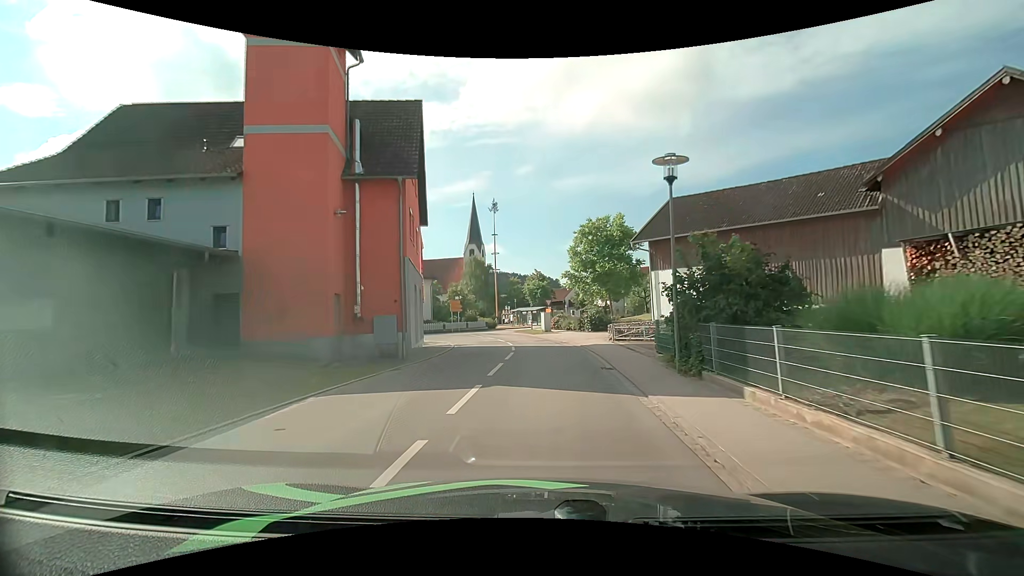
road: tertiary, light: Day
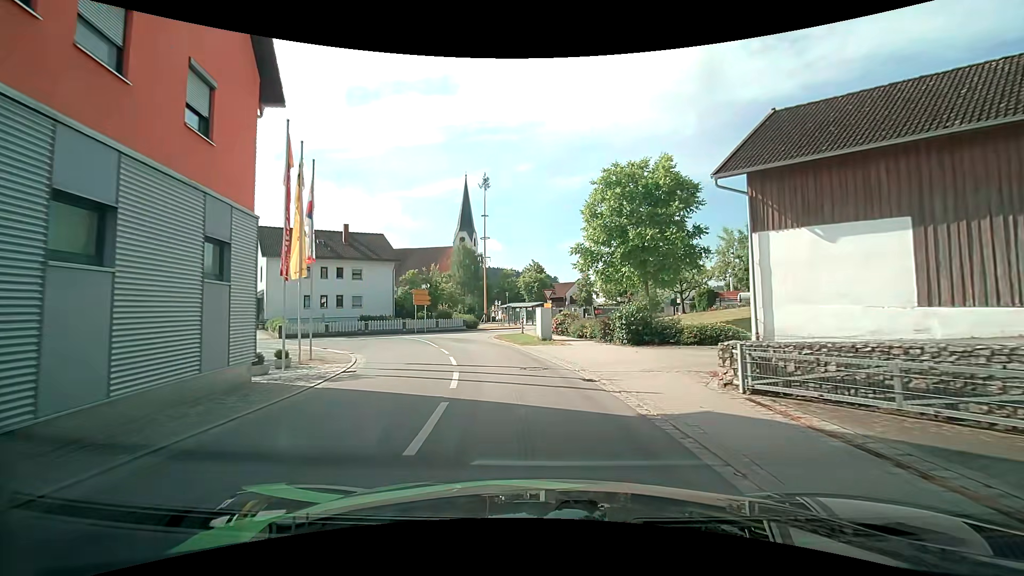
(+0.3, +15.4) m; +1°
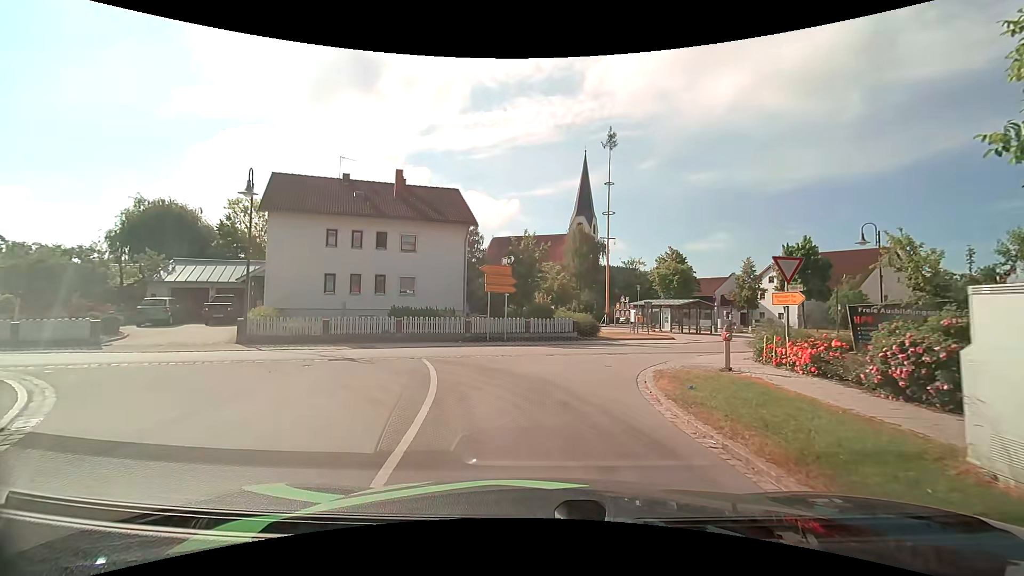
(-2.1, +18.8) m; -15°
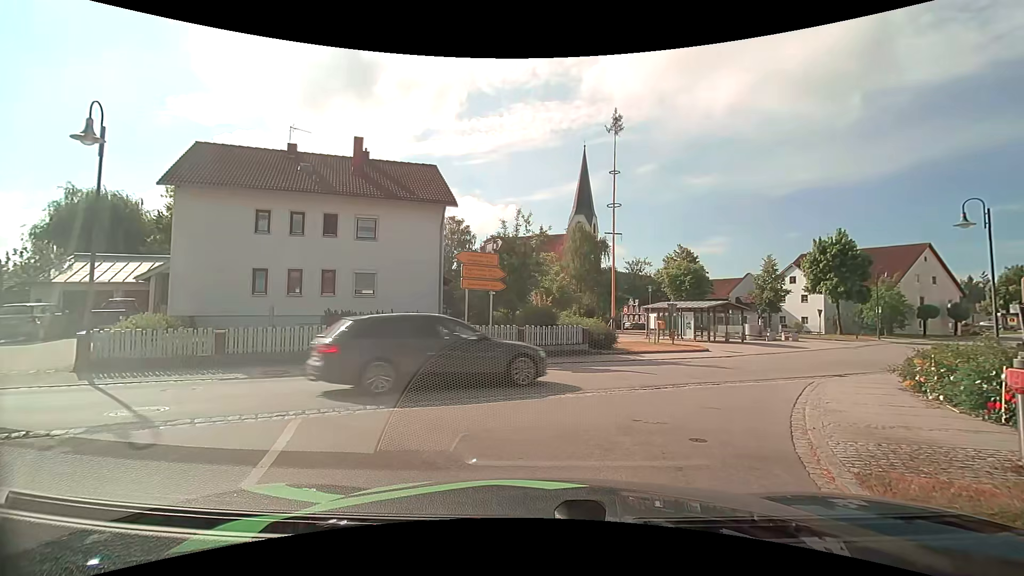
(+0.1, +6.7) m; +1°
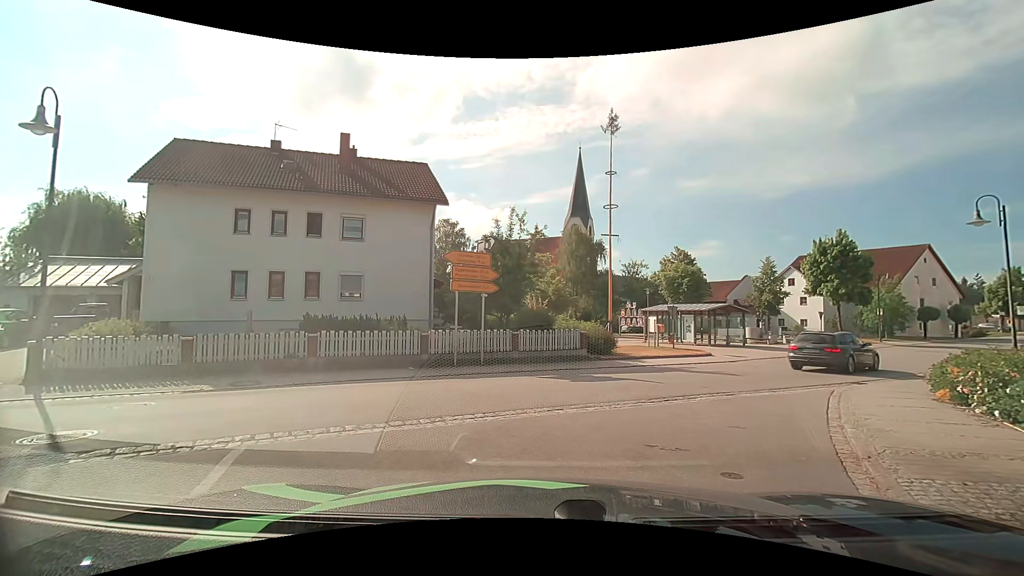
(0.0, +1.1) m; 0°
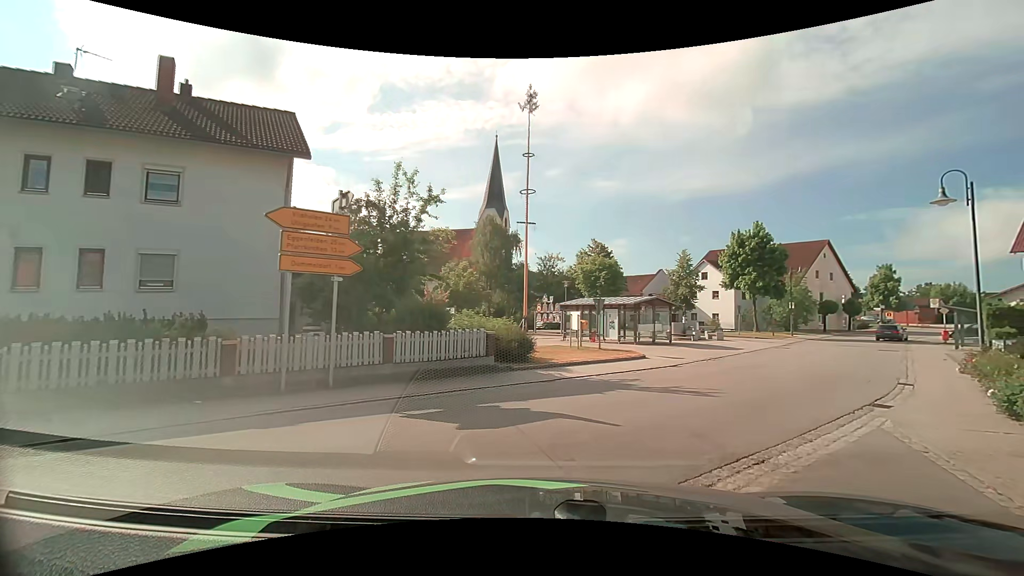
(+0.5, +5.9) m; +10°
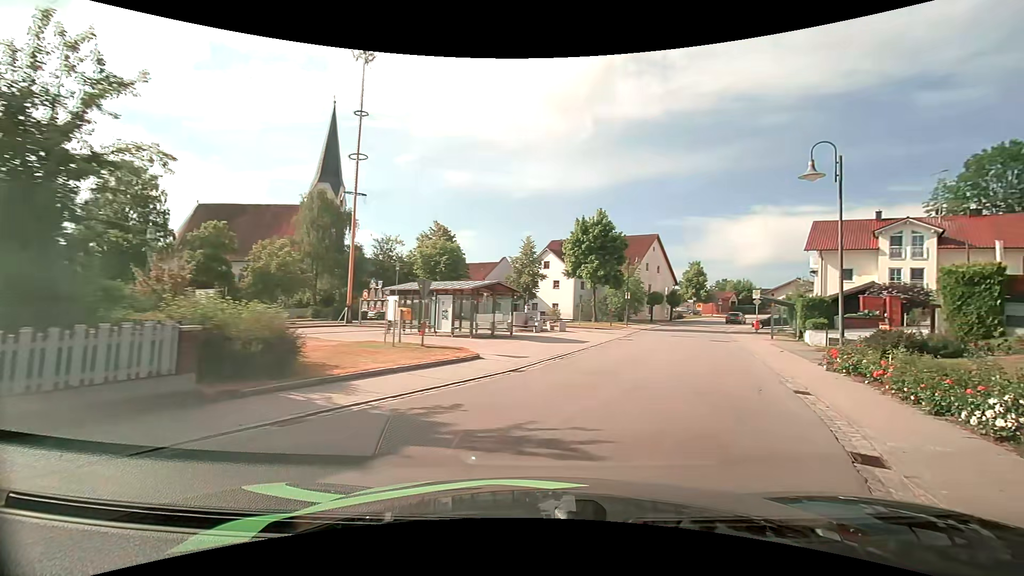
(+0.9, +5.9) m; +18°
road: secondary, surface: asphalt
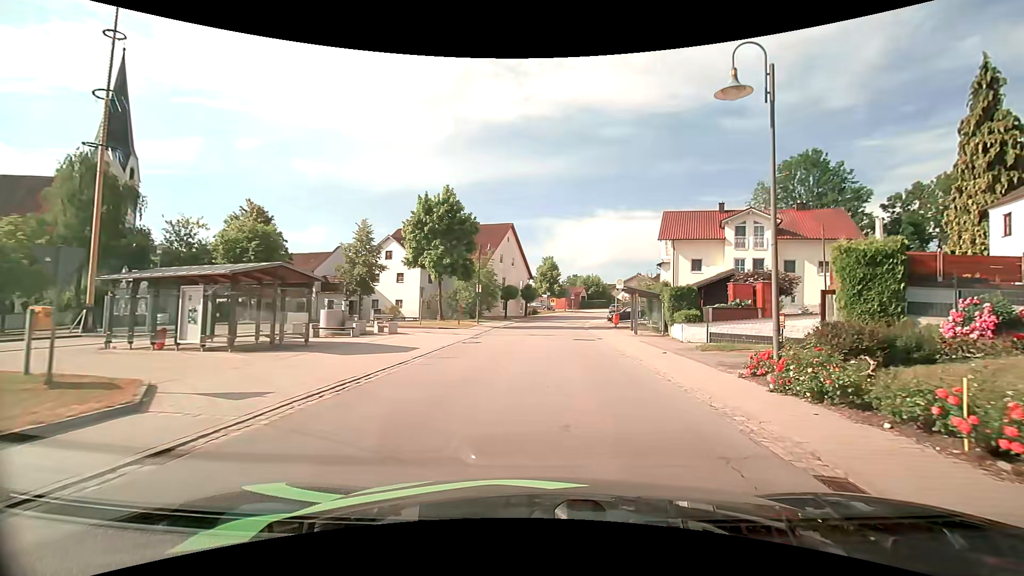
(+1.3, +7.4) m; +16°
